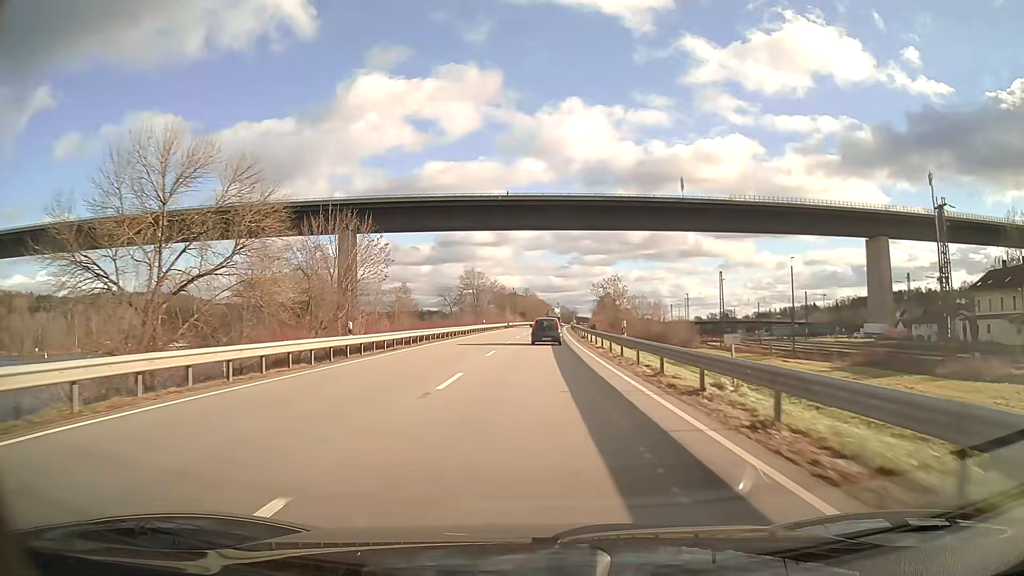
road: primary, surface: asphalt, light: Day
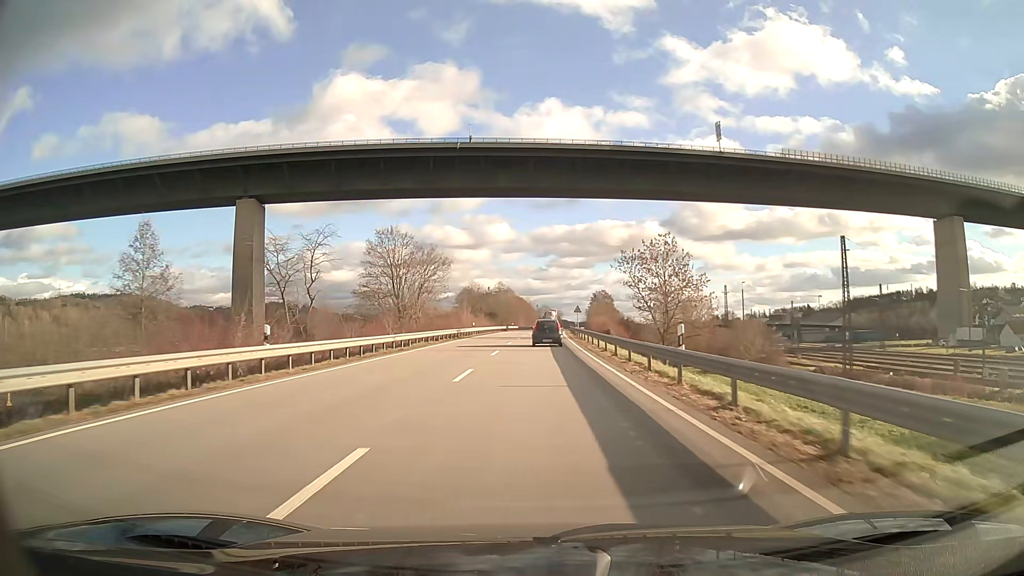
(+0.9, +58.2) m; +2°
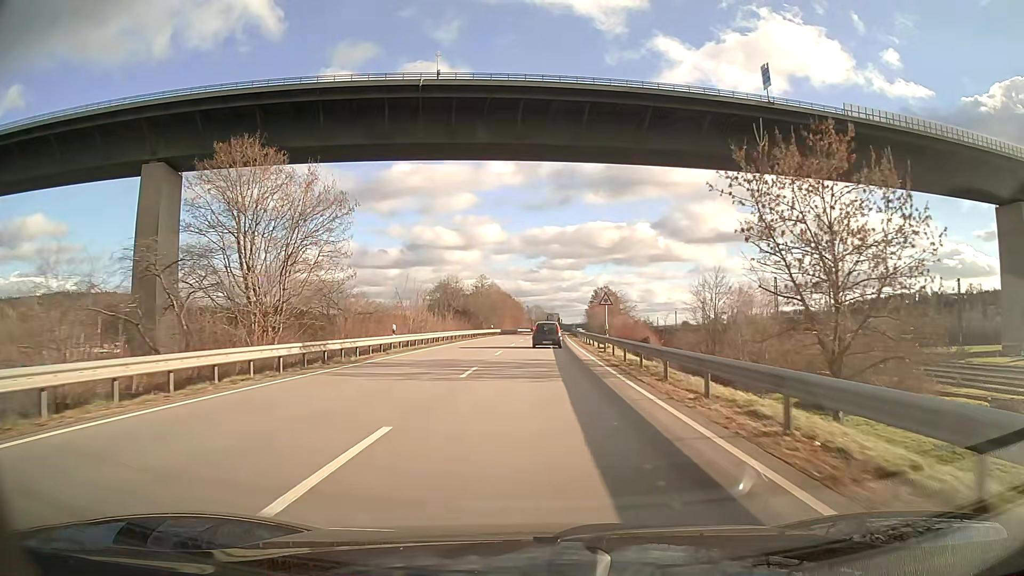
(+0.2, +34.8) m; +1°
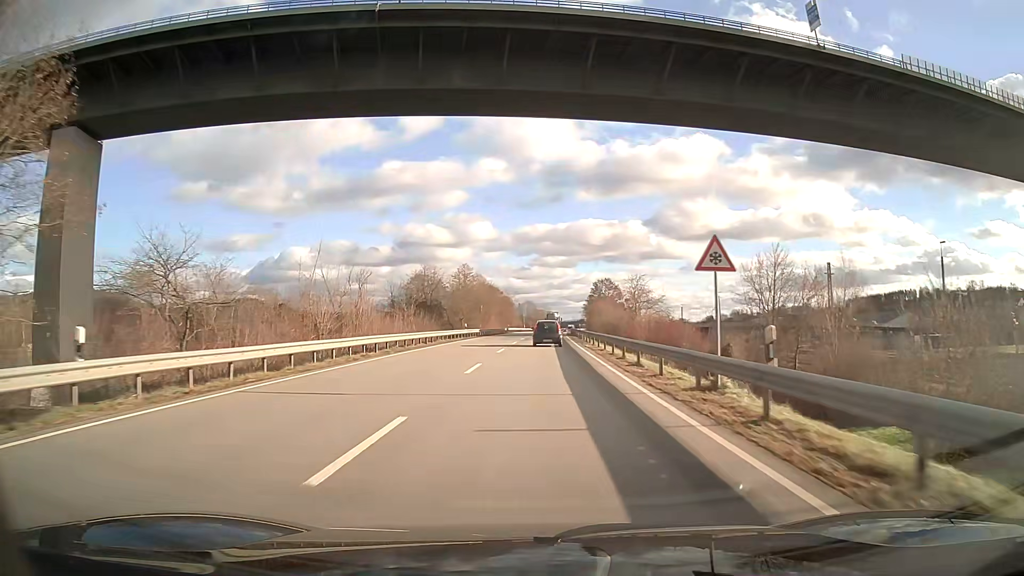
(+0.2, +23.3) m; +1°
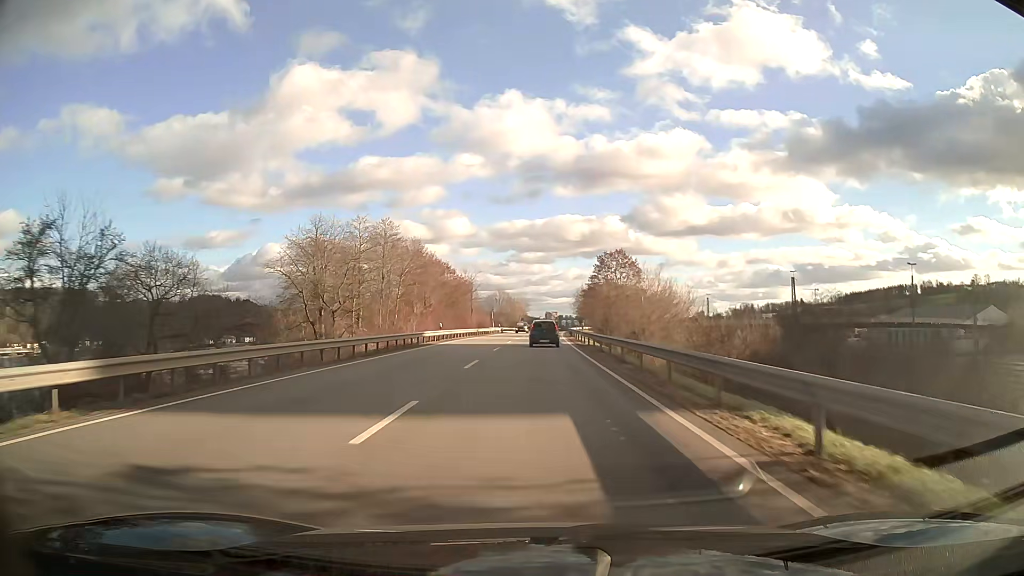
(+1.0, +58.6) m; +2°
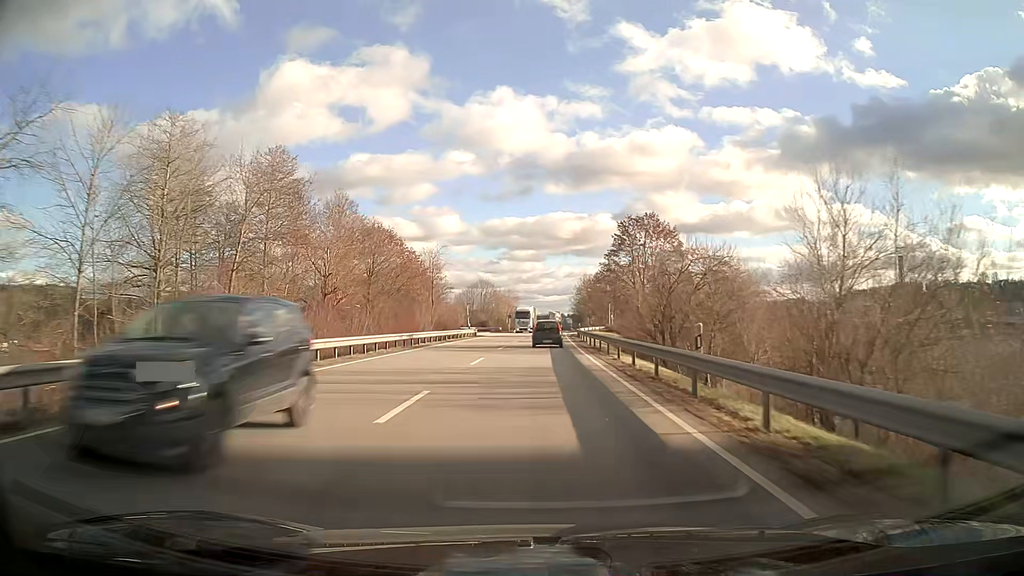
(+0.2, +34.8) m; +1°
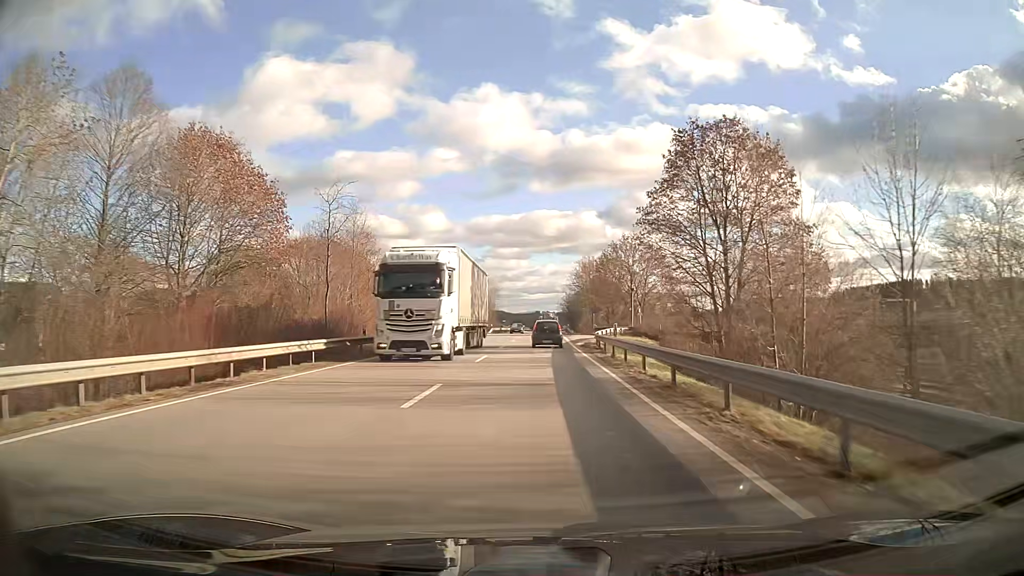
(+0.4, +34.6) m; +1°
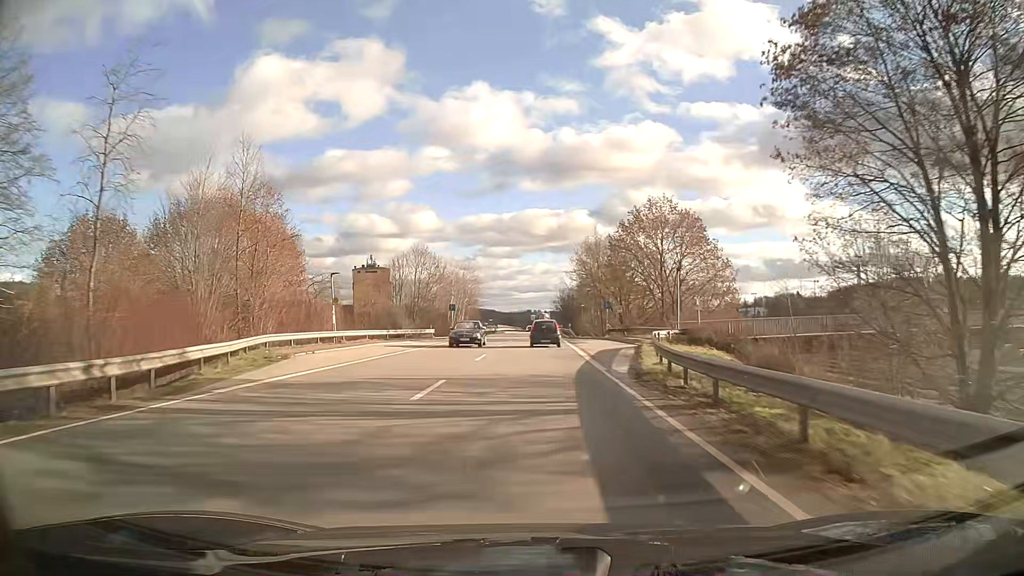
(+0.1, +23.1) m; +1°
